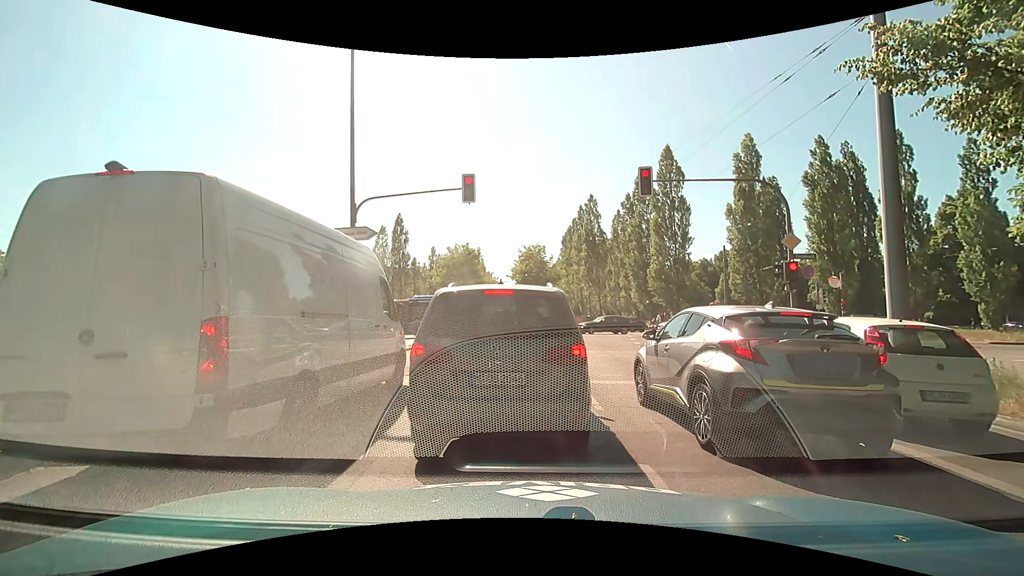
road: secondary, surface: asphalt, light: Day
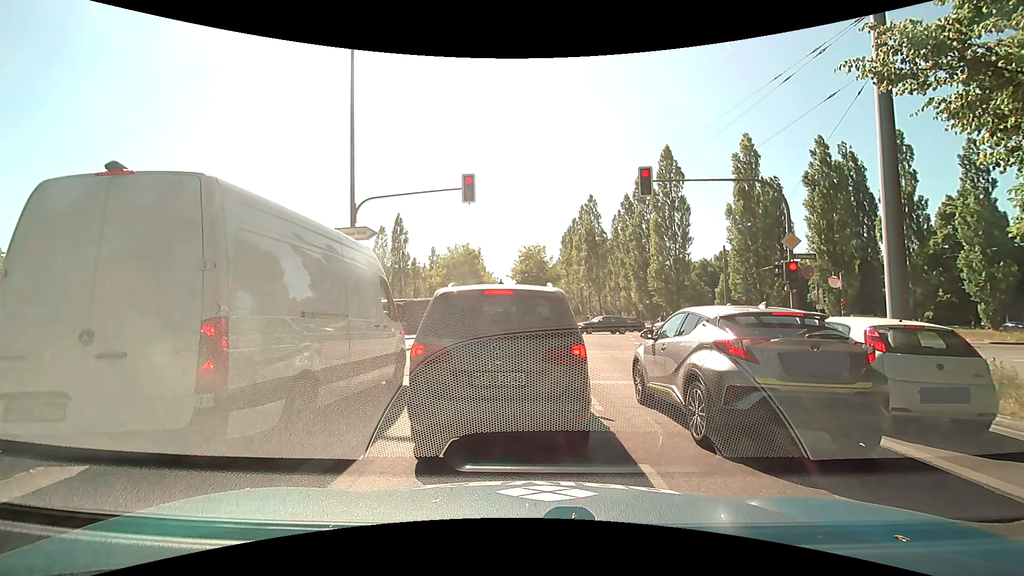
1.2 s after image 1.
(0.0, 0.0) m; 0°
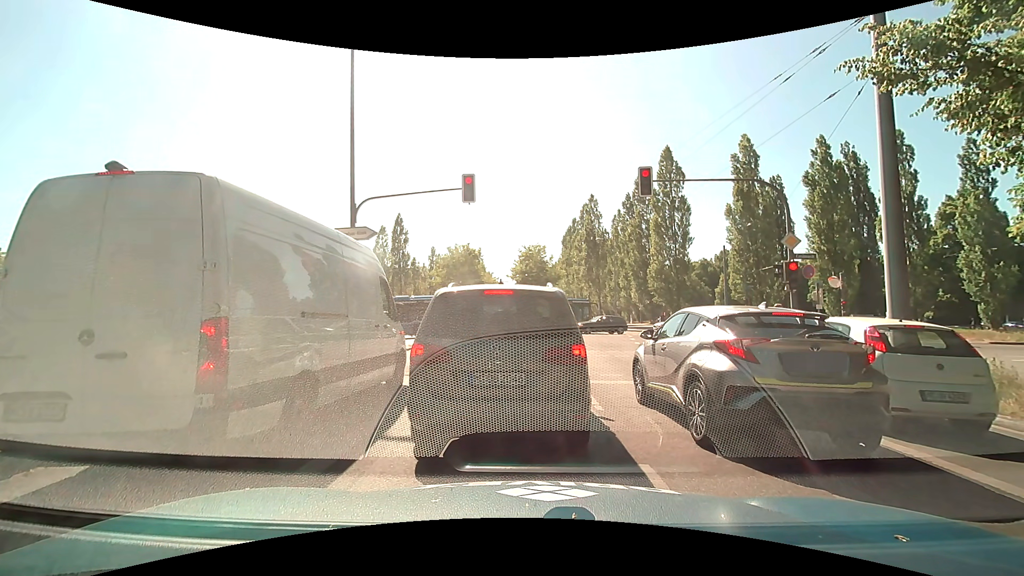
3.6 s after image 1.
(0.0, 0.0) m; 0°
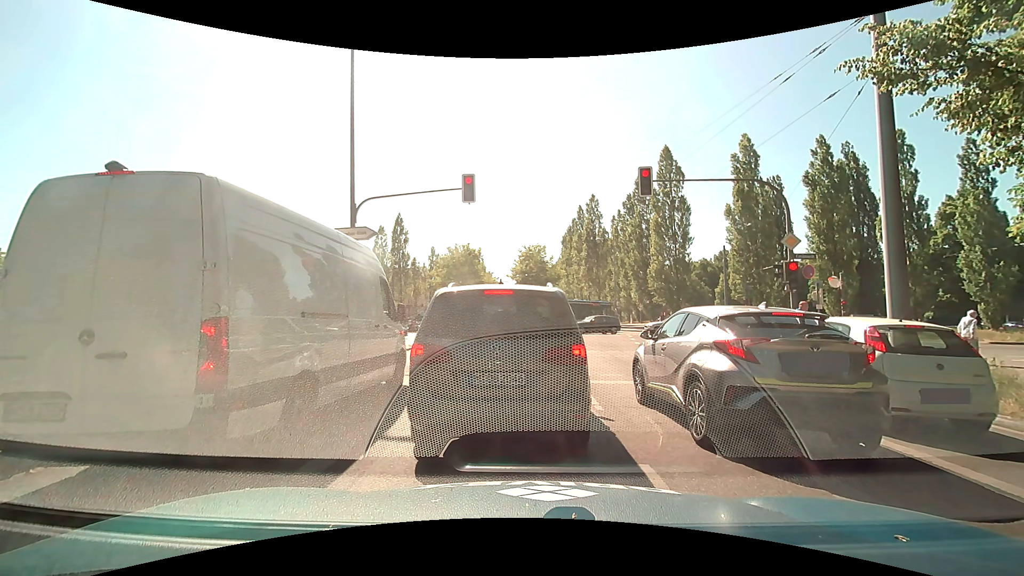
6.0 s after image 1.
(0.0, 0.0) m; 0°
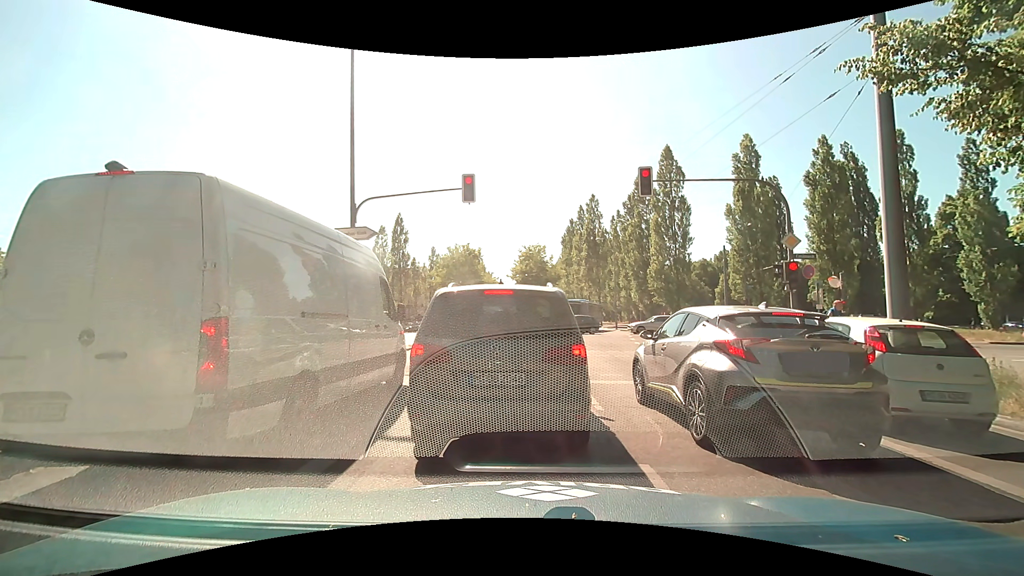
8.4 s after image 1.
(0.0, 0.0) m; 0°
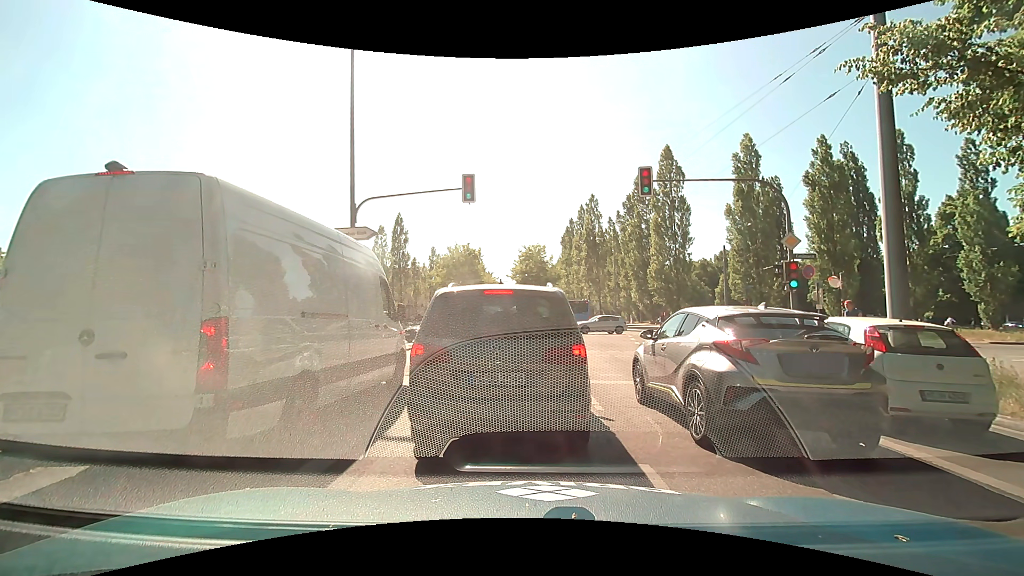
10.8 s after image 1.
(0.0, 0.0) m; 0°
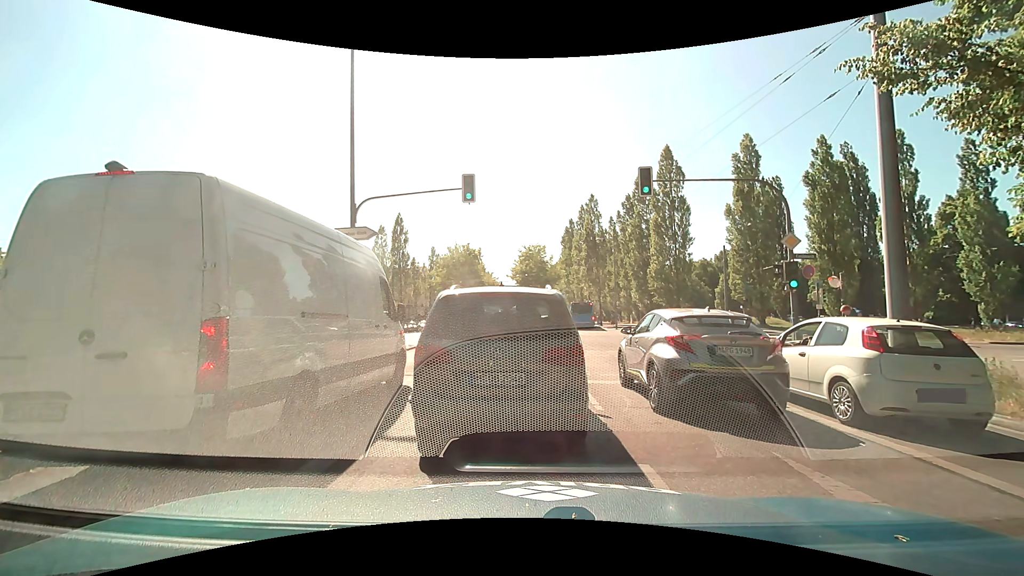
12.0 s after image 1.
(0.0, 0.0) m; 0°
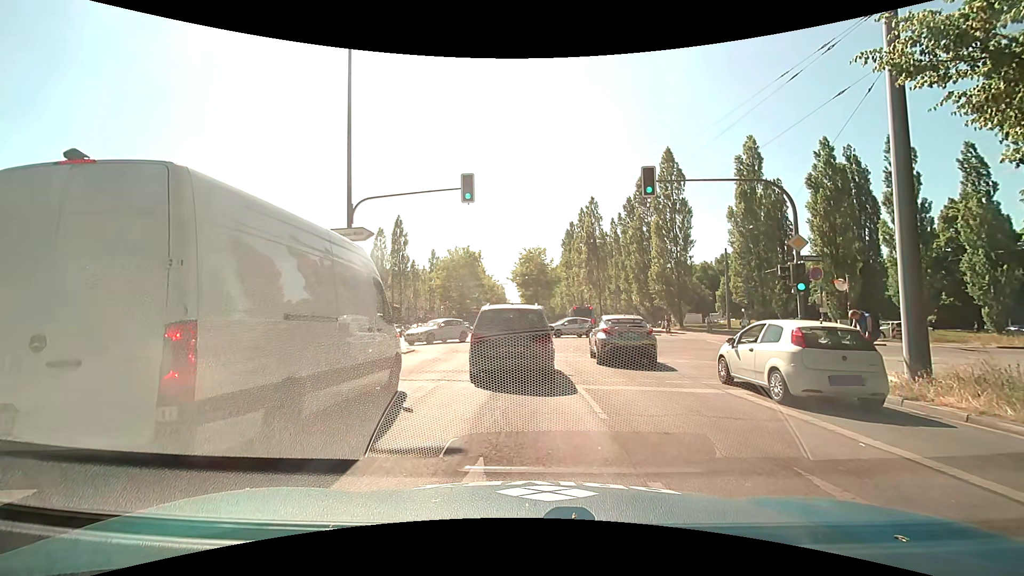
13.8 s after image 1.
(0.0, +0.4) m; 0°
